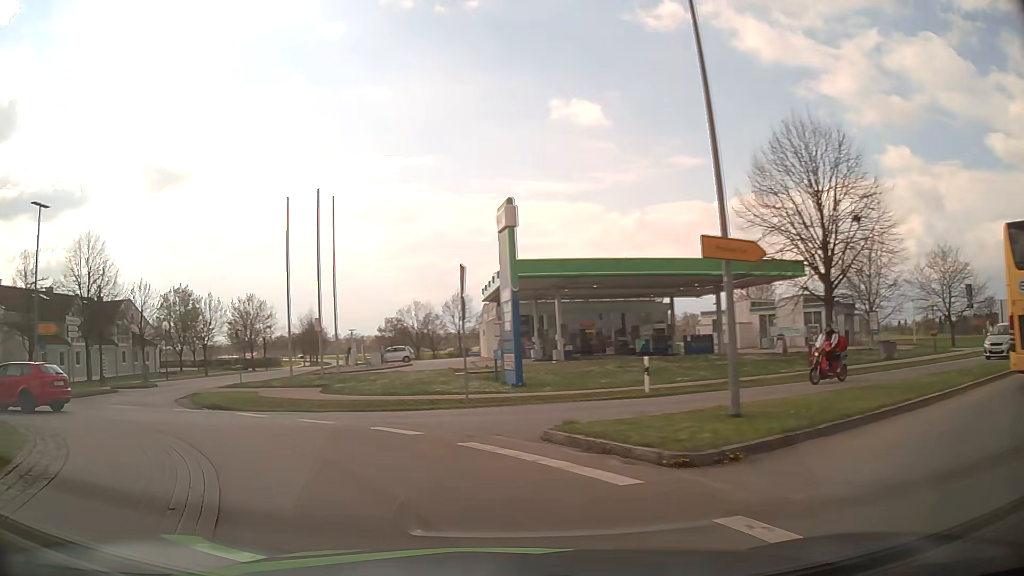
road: tertiary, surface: asphalt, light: Day
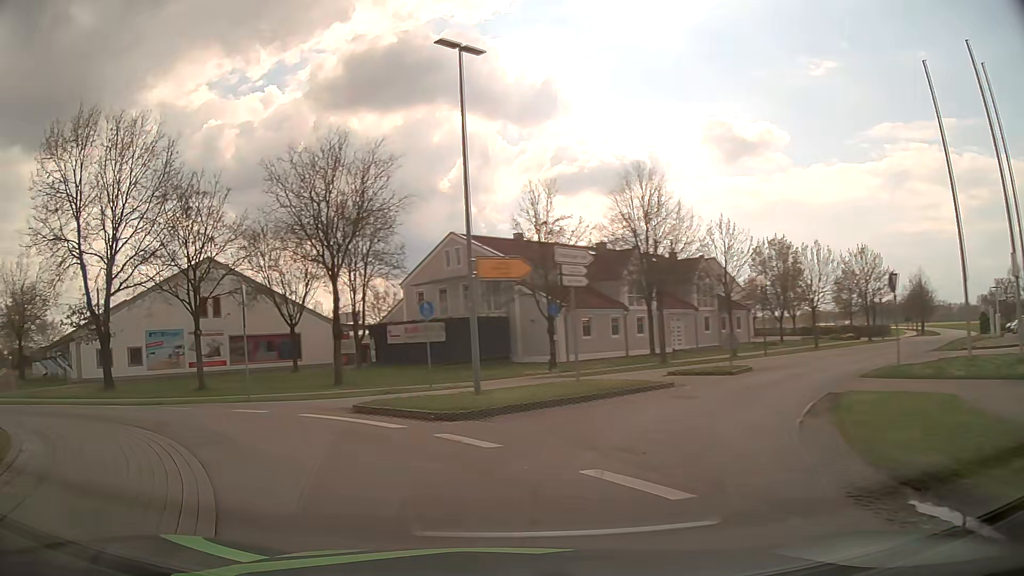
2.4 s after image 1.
(-6.3, +14.1) m; -50°
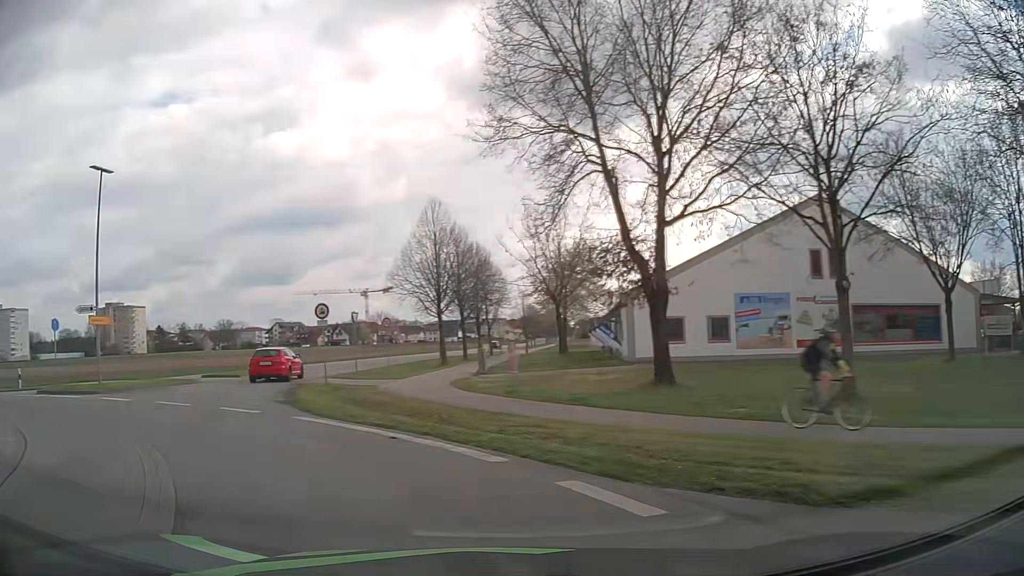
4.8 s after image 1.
(-6.6, +13.8) m; -50°
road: residential
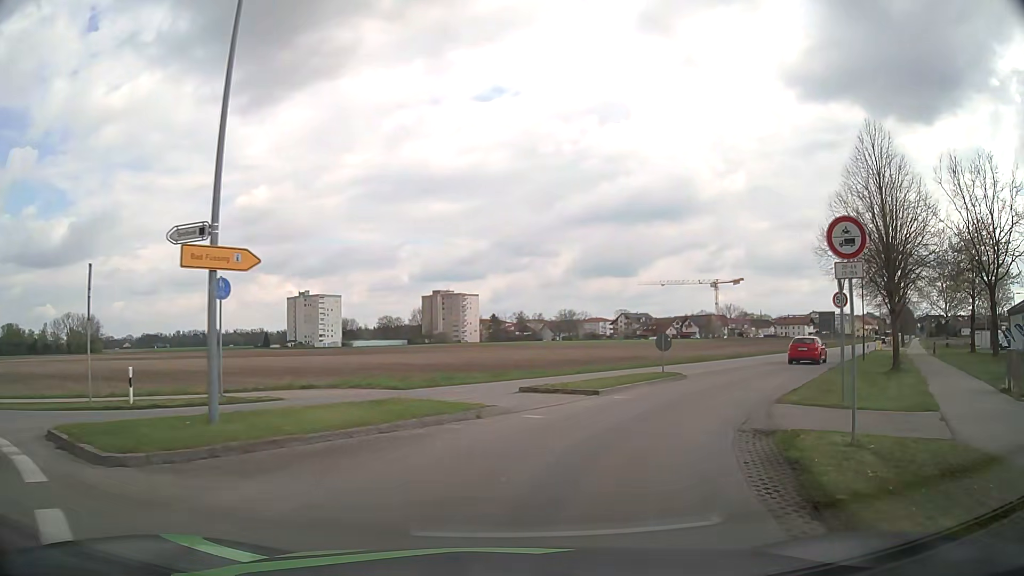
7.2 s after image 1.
(-6.2, +15.0) m; -31°
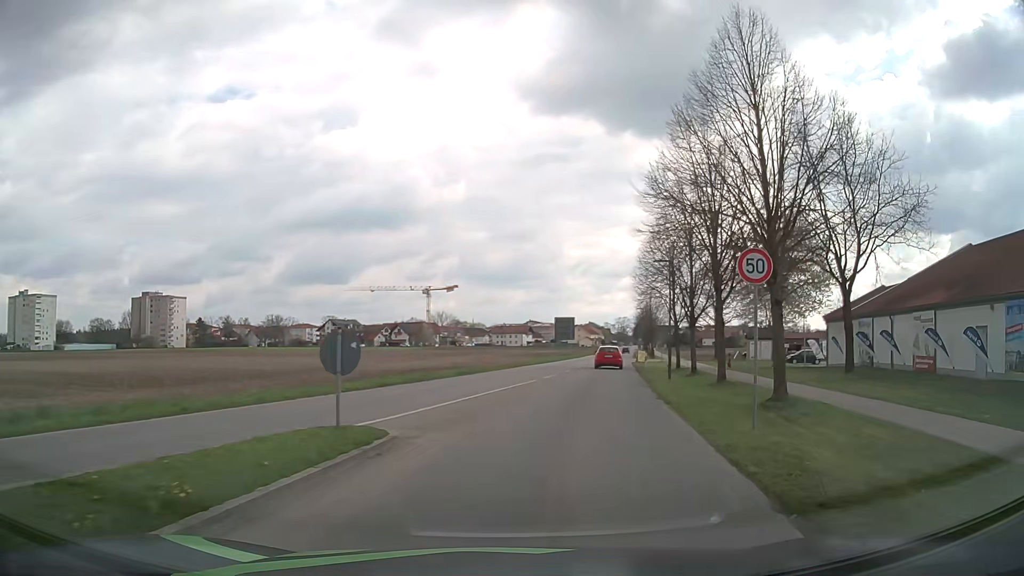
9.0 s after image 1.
(+2.7, +13.4) m; +24°
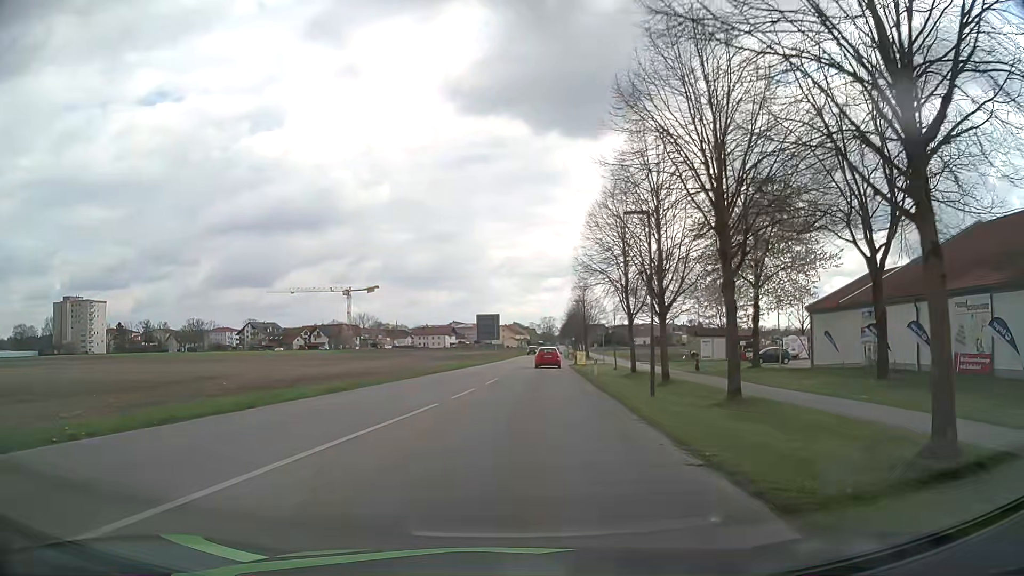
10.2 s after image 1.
(+0.9, +10.4) m; +7°
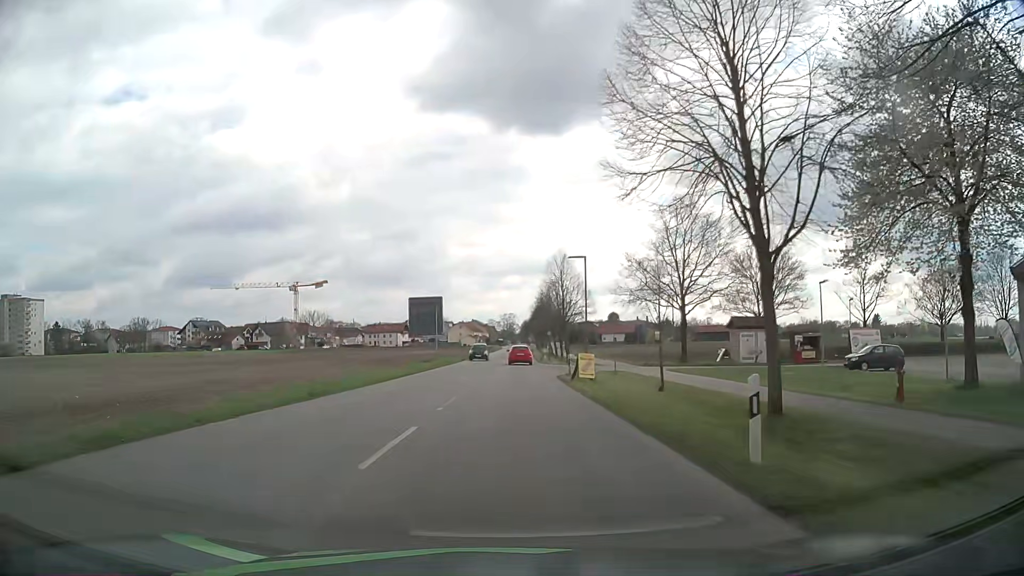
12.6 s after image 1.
(+0.8, +24.8) m; +3°
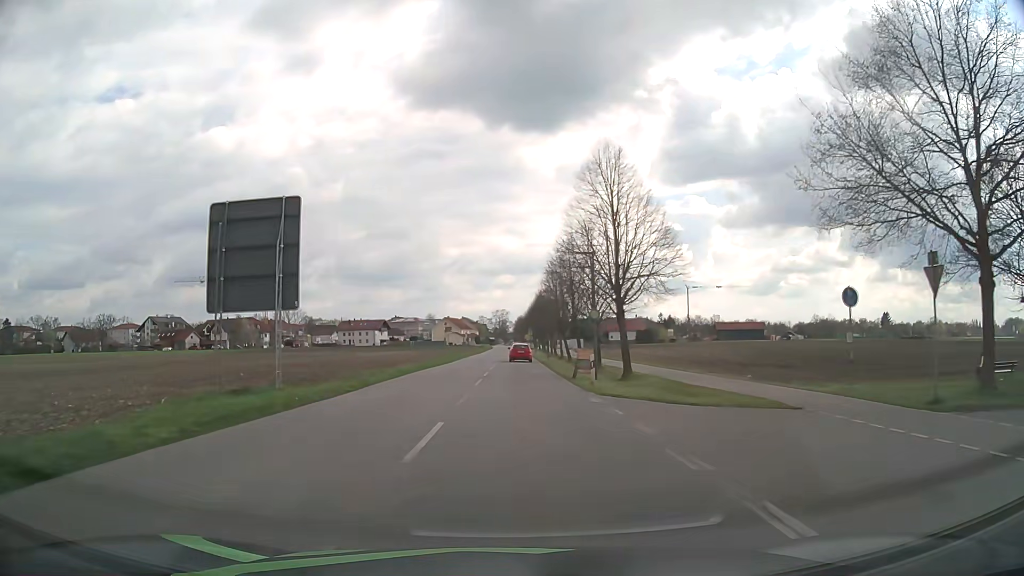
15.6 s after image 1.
(+0.1, +35.1) m; +1°
(0, +10) (0, +20) (0, +30) (0, +40) (0, +50) (+1, +60) (+1, +70) (+1, +80) (+1, +90) (+1, +100) m
